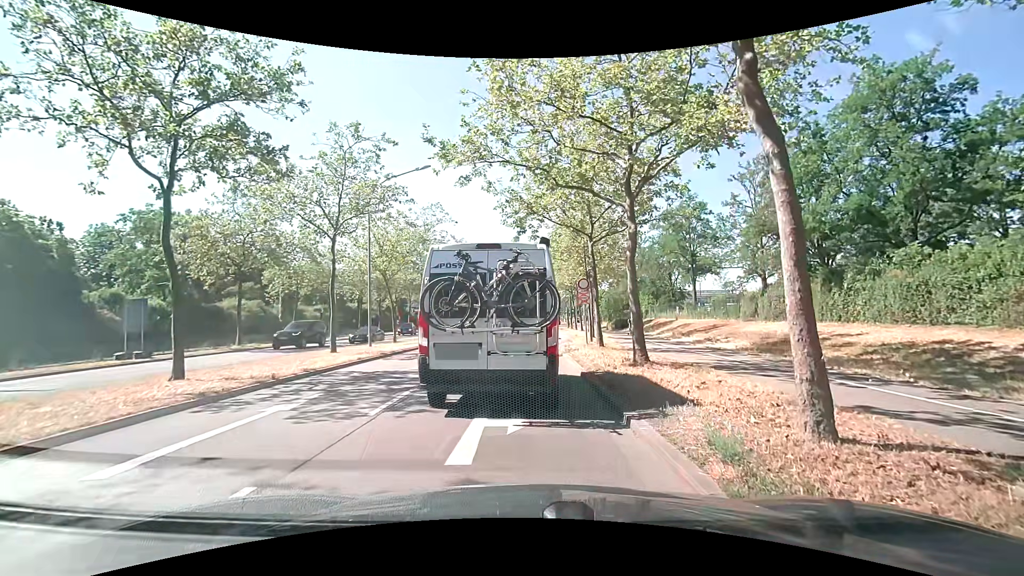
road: primary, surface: asphalt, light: Day
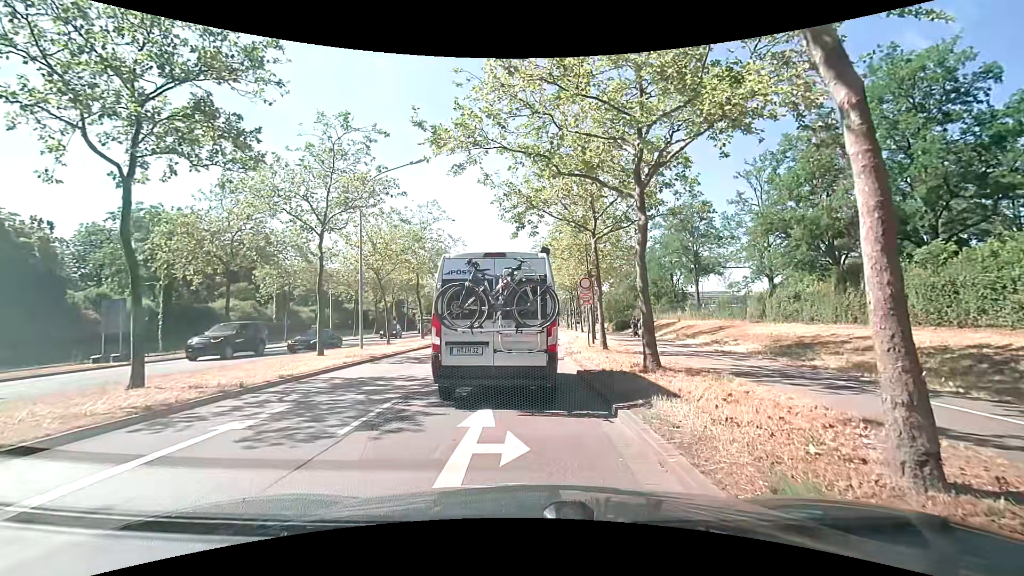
(0.0, +1.3) m; +2°
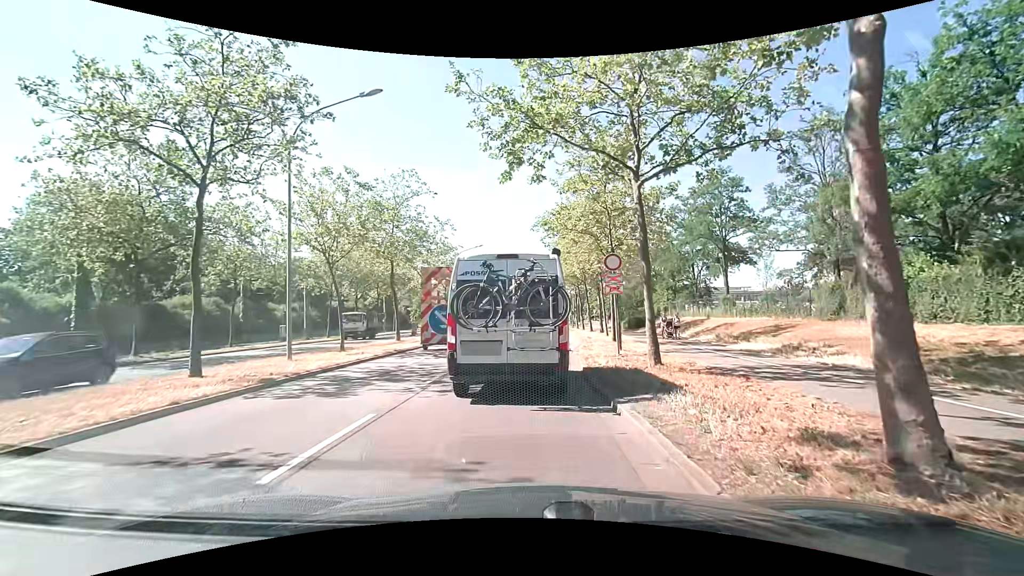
(-0.2, +7.9) m; -2°
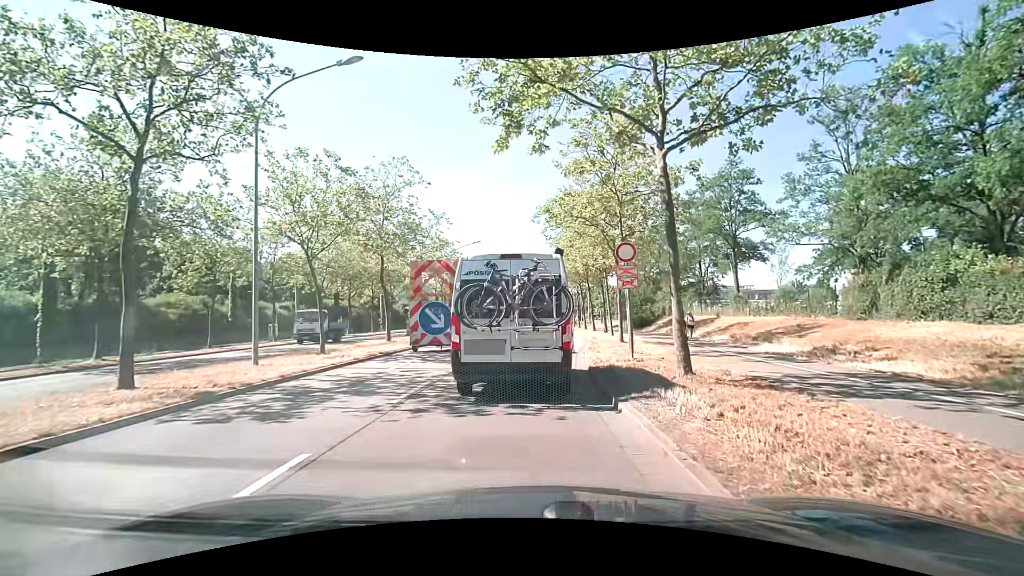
(0.0, +2.2) m; -1°
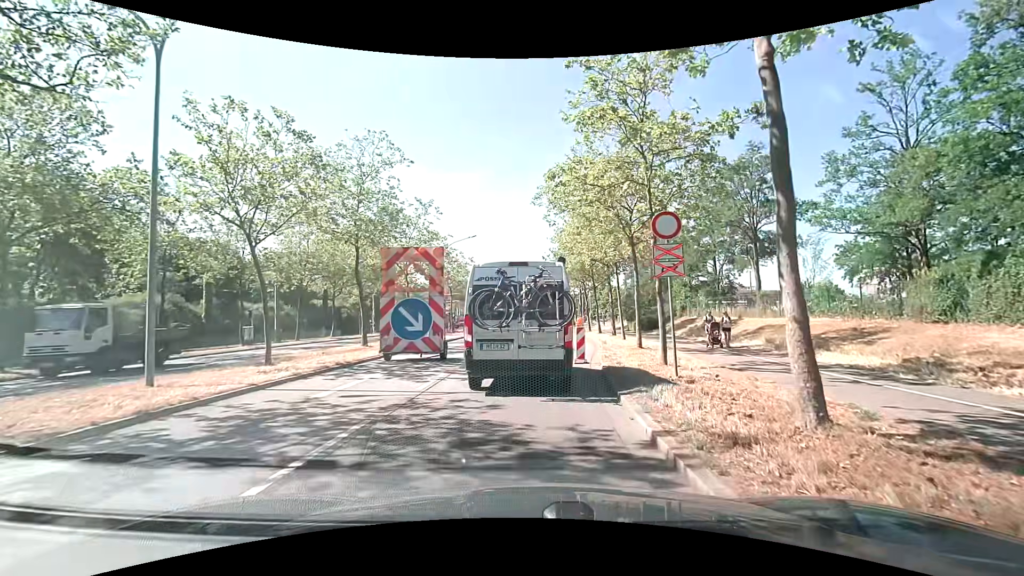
(+0.2, +4.3) m; +2°
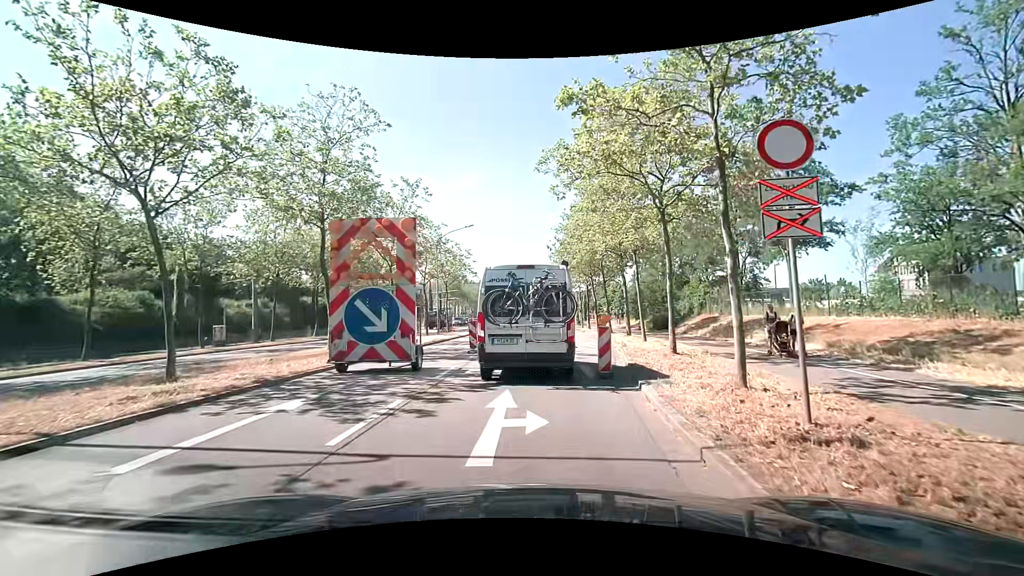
(0.0, +4.7) m; -1°
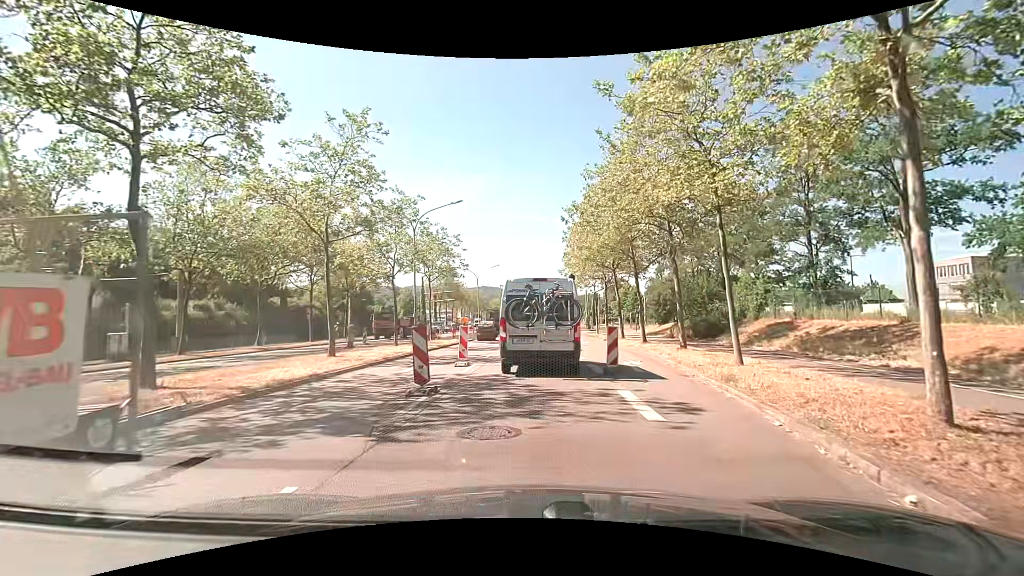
(0.0, +10.6) m; +1°
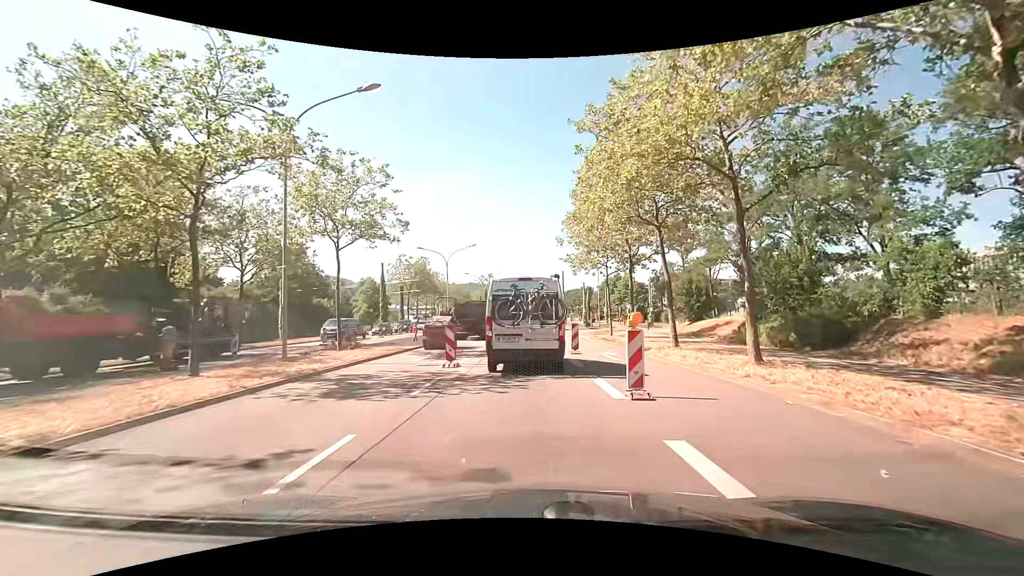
(+0.1, +16.8) m; -1°
(0, +10) (0, +20) (0, +30) (0, +40) (0, +50) (0, +60) (+1, +70) (+1, +80) (+1, +90) (0, +100) m
